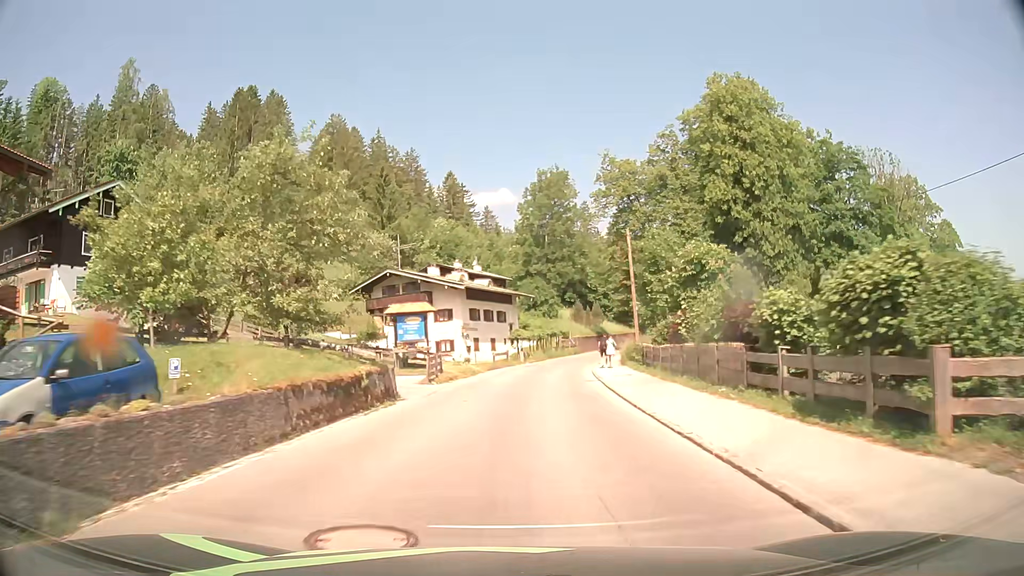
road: tertiary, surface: asphalt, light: Day
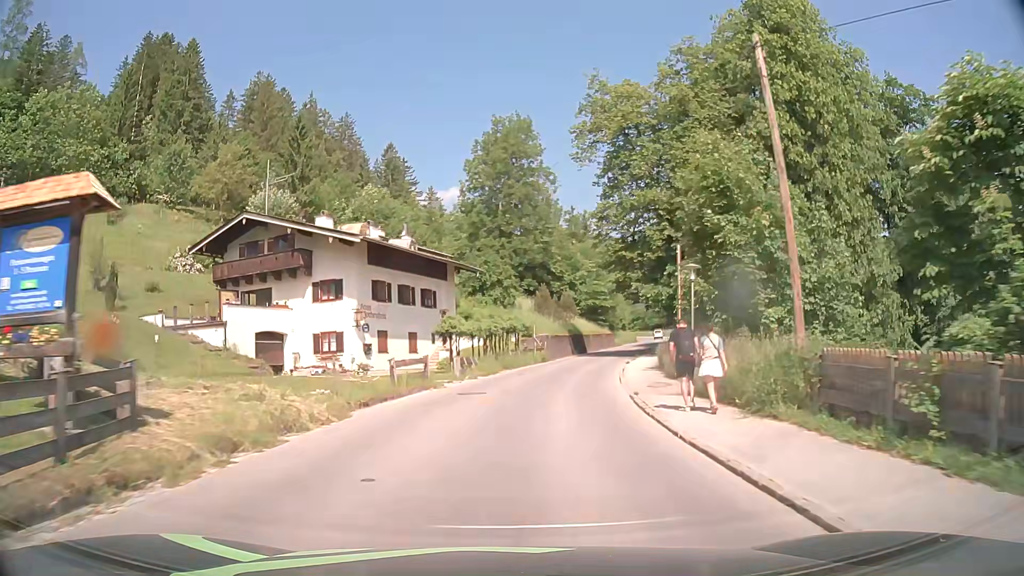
(+0.8, +23.7) m; +4°
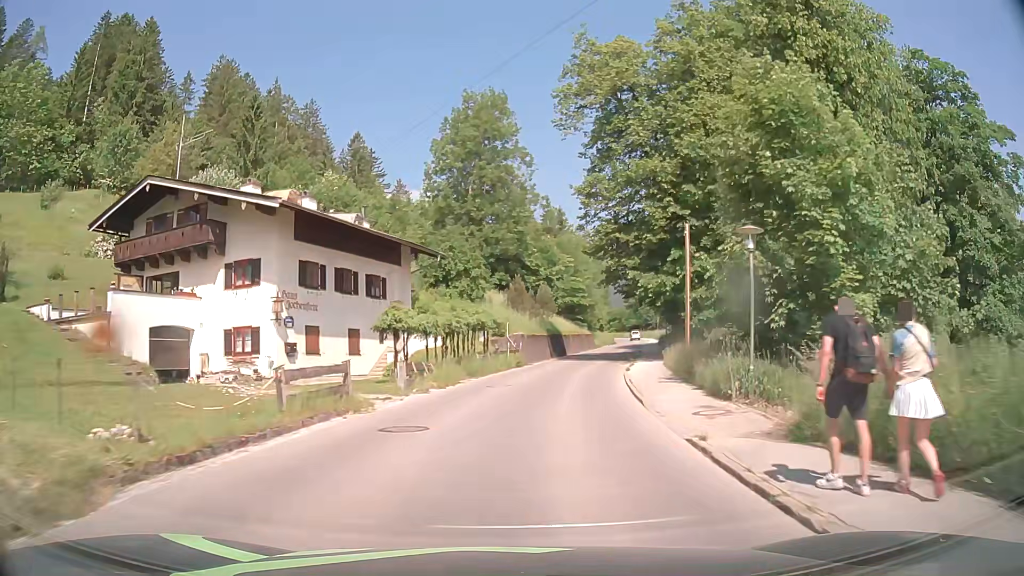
(+0.2, +7.9) m; +2°
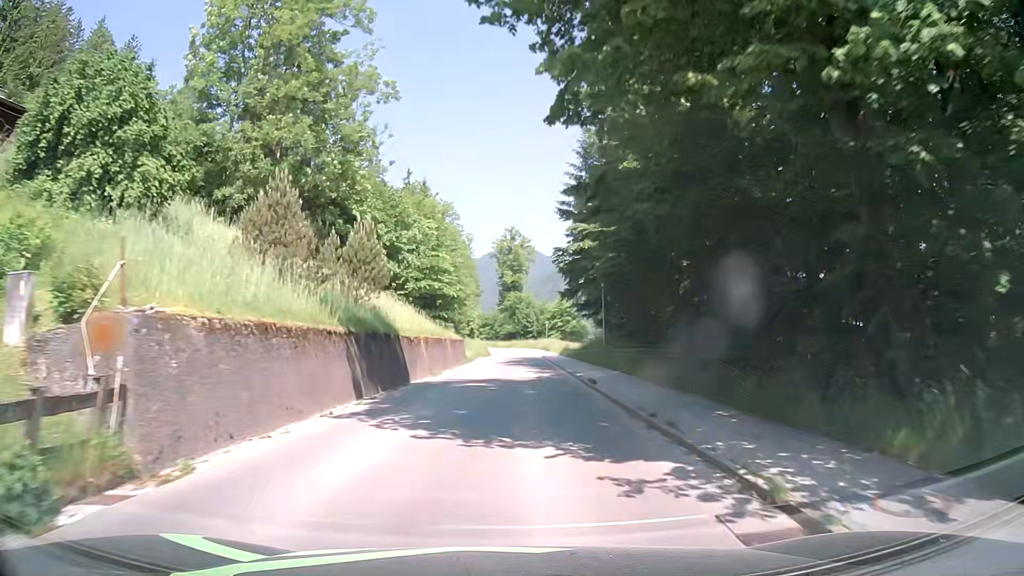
(+3.3, +31.1) m; +12°
(0, +10) (0, +20) (+1, +30) (+1, +40) (+1, +50) (+2, +60) (+2, +70) (+2, +80) (+2, +90) (+2, +100) m
